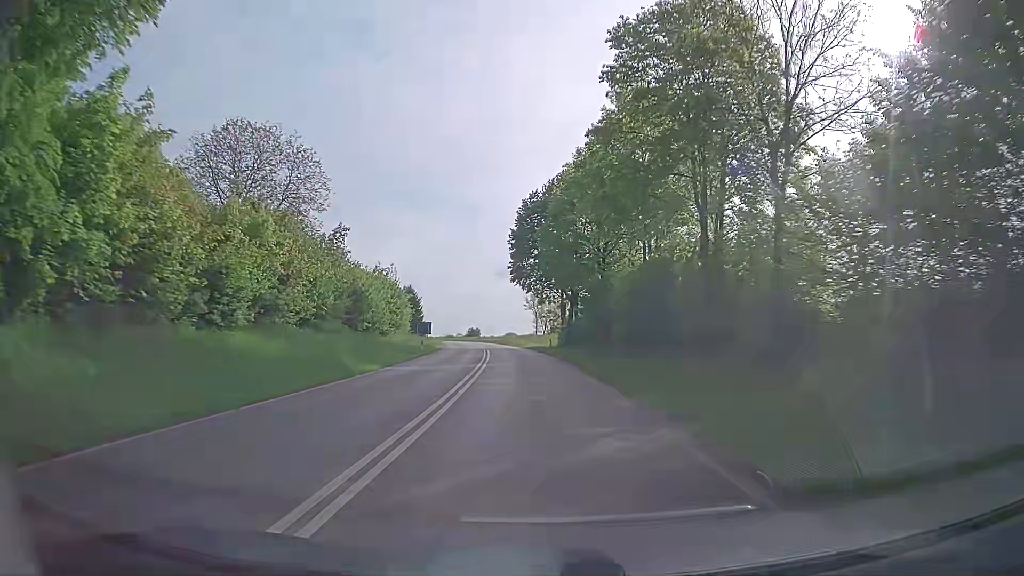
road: secondary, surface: asphalt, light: Day
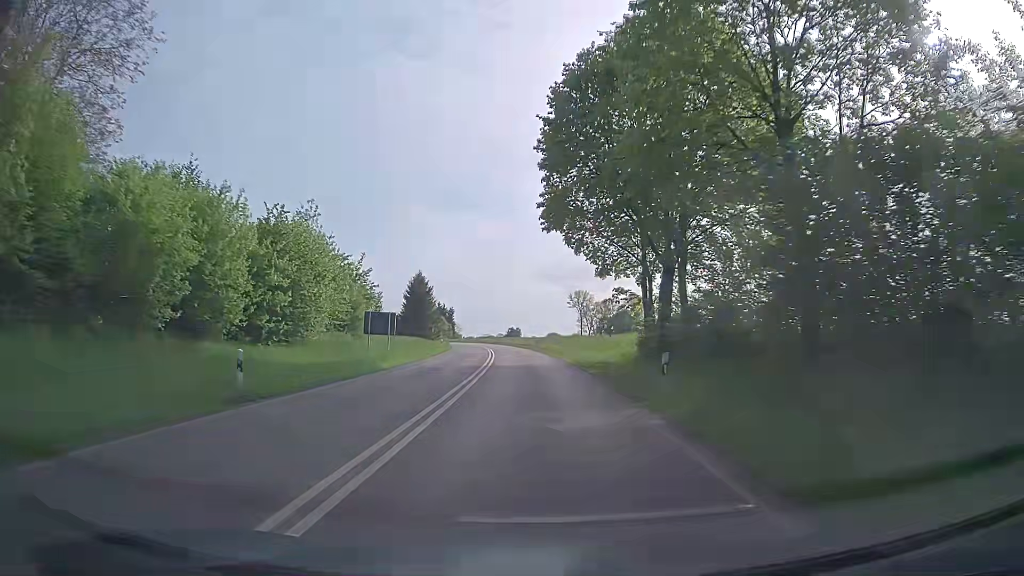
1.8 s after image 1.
(-0.8, +32.8) m; -4°
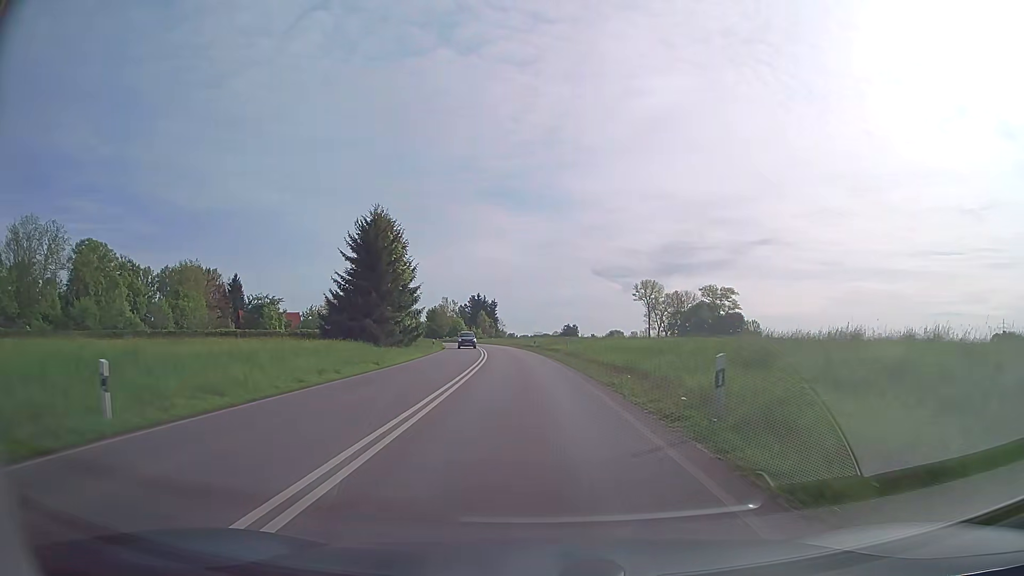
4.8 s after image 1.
(-1.9, +55.0) m; -4°
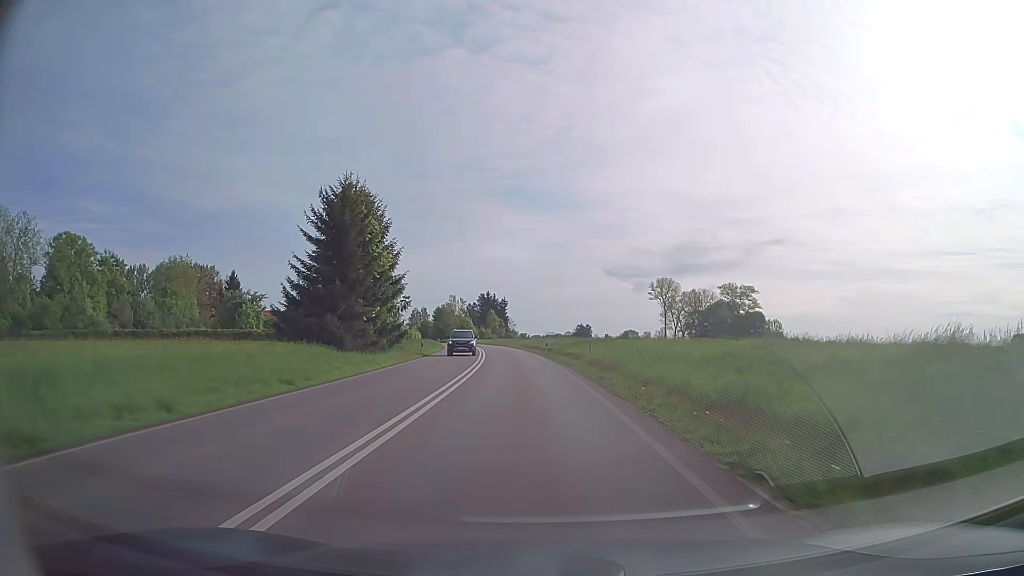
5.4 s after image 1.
(-0.1, +11.1) m; -1°
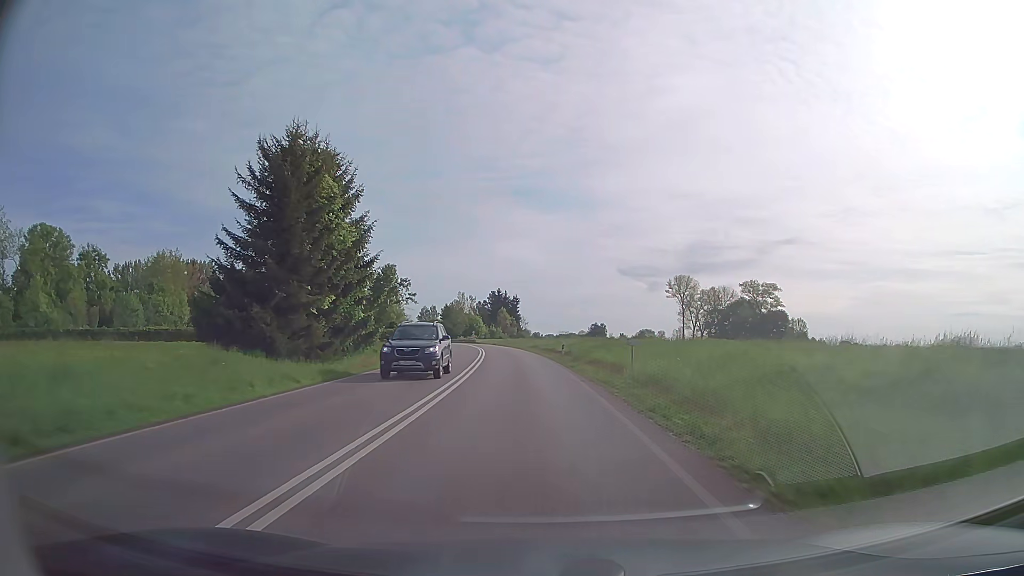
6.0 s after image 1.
(-0.1, +11.1) m; -1°
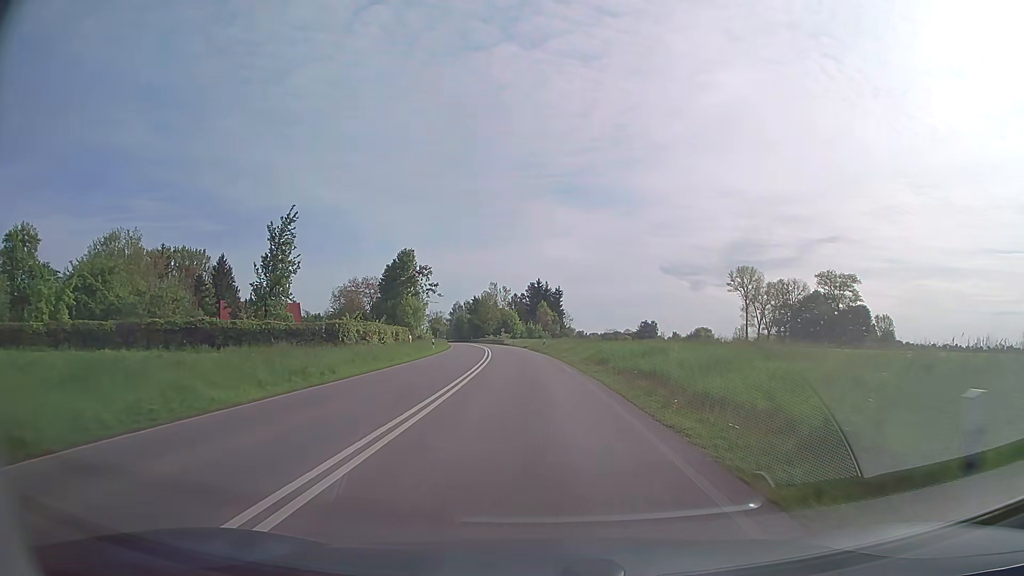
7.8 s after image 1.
(-1.1, +33.6) m; -4°
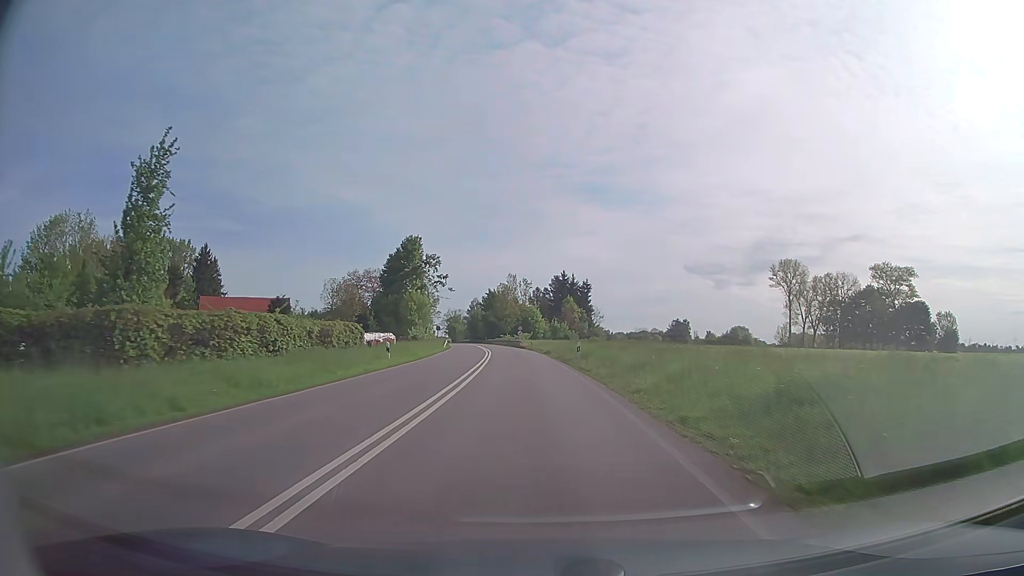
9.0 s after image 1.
(-0.4, +22.6) m; -2°
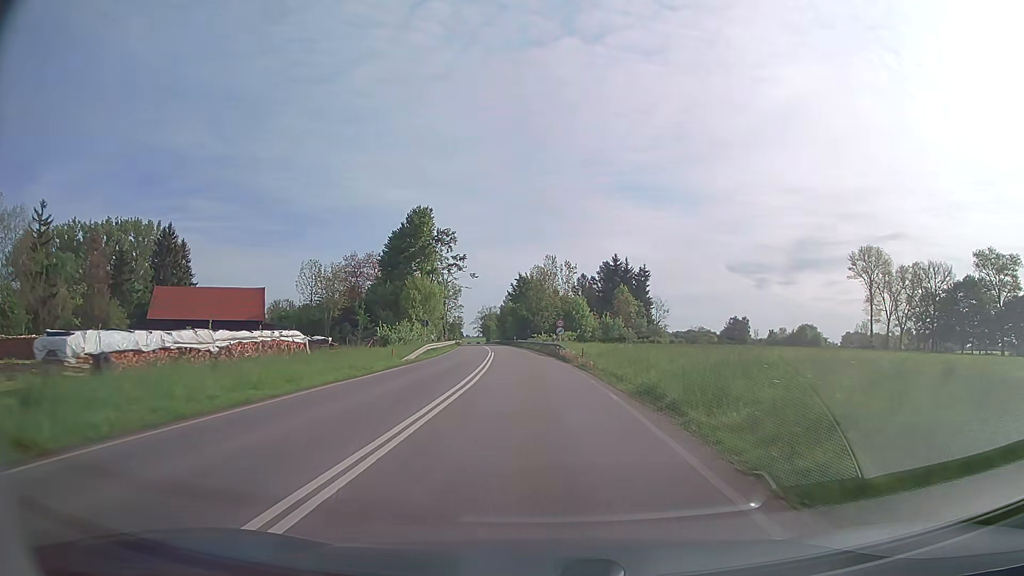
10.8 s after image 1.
(-1.0, +34.4) m; -4°
(0, +10) (0, +20) (-1, +30) (-1, +40) (-2, +50) (-3, +60) (-4, +70) (-5, +80) (-6, +90) (-7, +100) m
